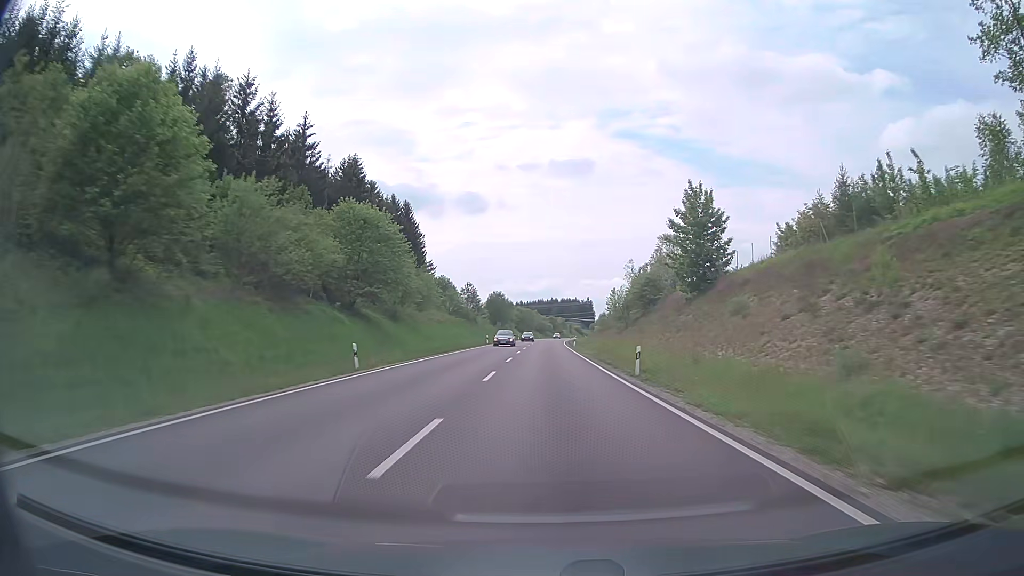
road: primary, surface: asphalt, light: Day
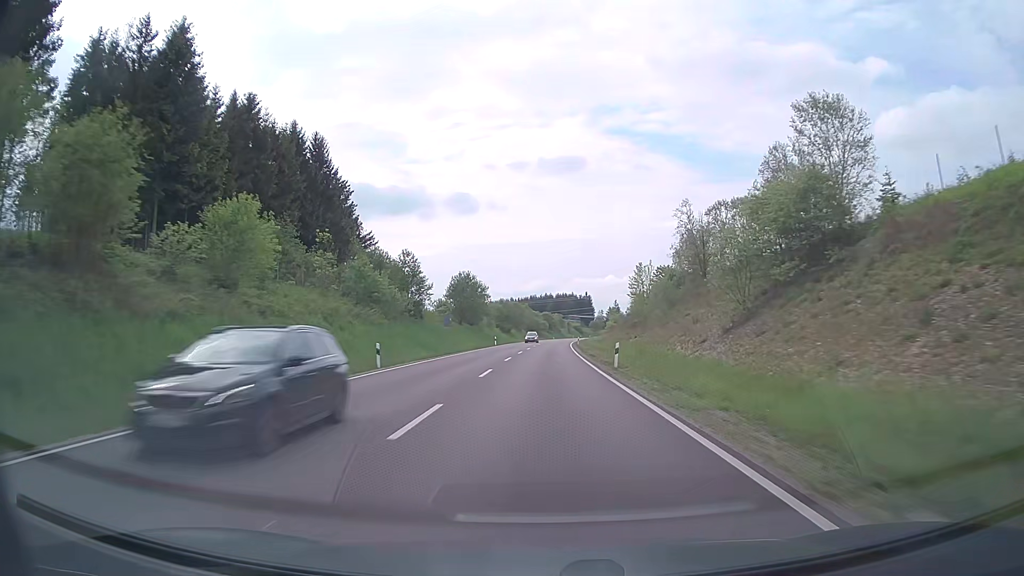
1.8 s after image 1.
(+0.2, +46.1) m; +1°
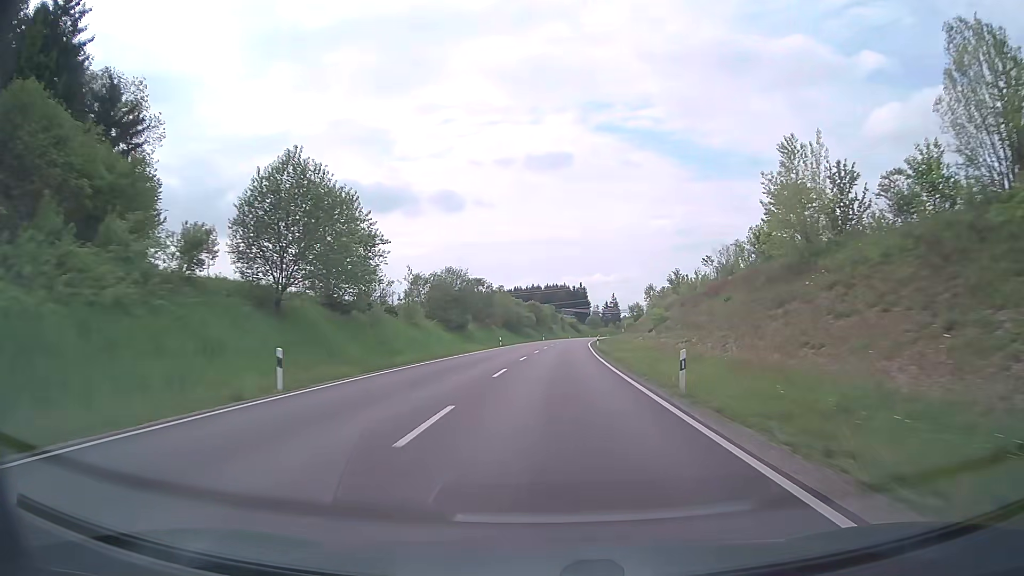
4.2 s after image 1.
(+0.4, +61.0) m; +1°
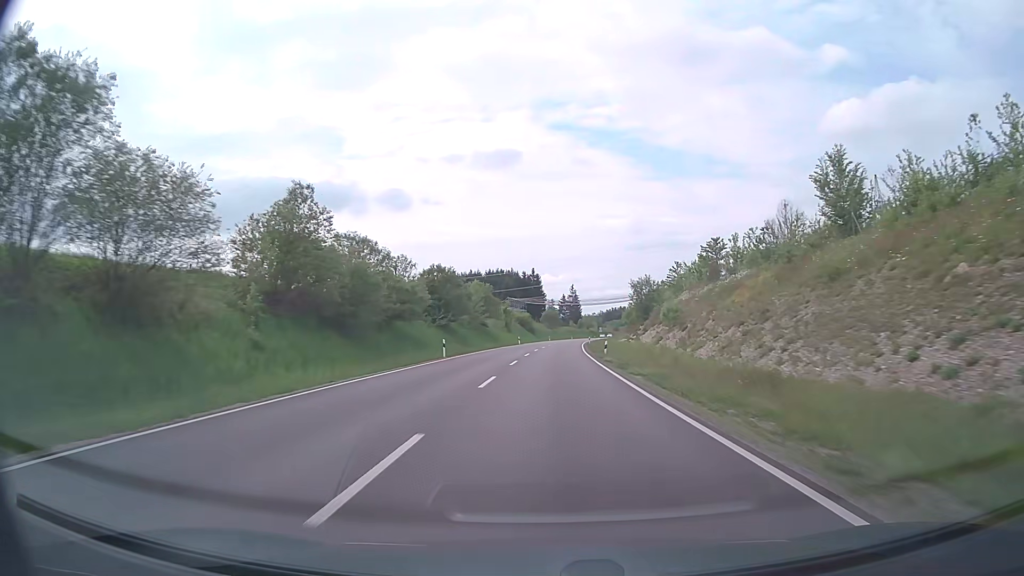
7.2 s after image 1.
(+2.7, +75.4) m; +4°
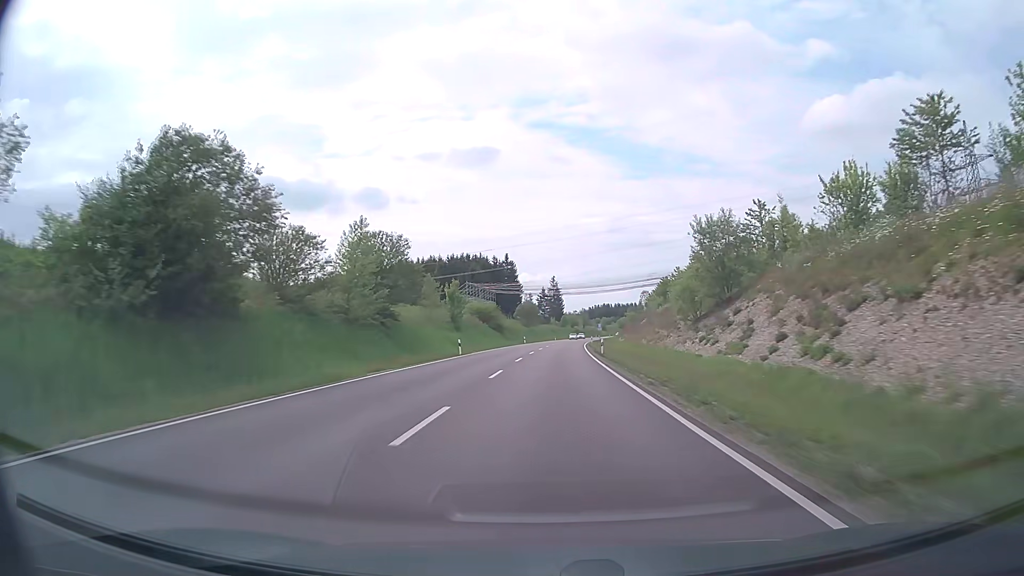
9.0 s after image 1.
(+0.8, +45.0) m; +2°
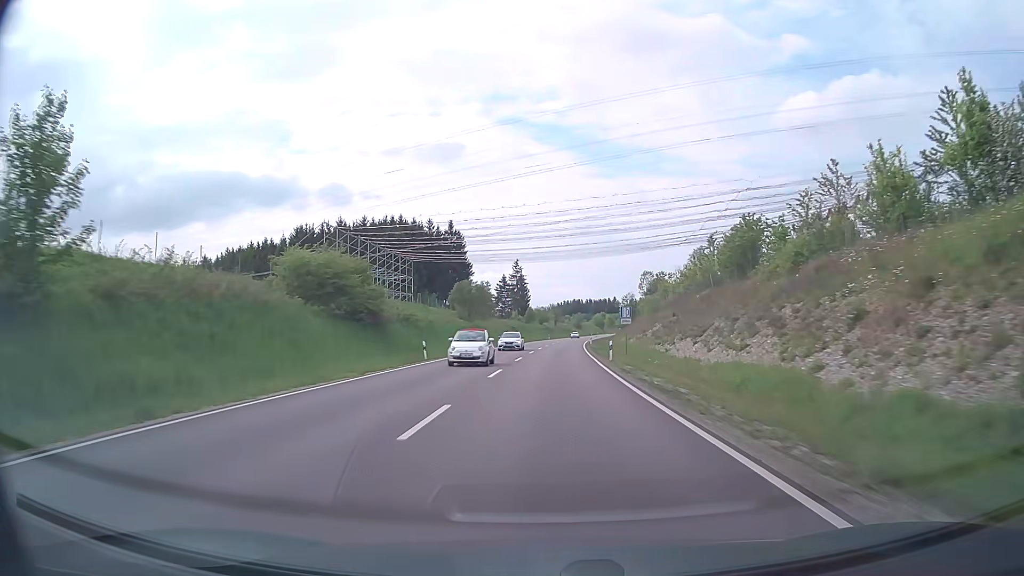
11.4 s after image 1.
(+1.5, +59.9) m; +3°
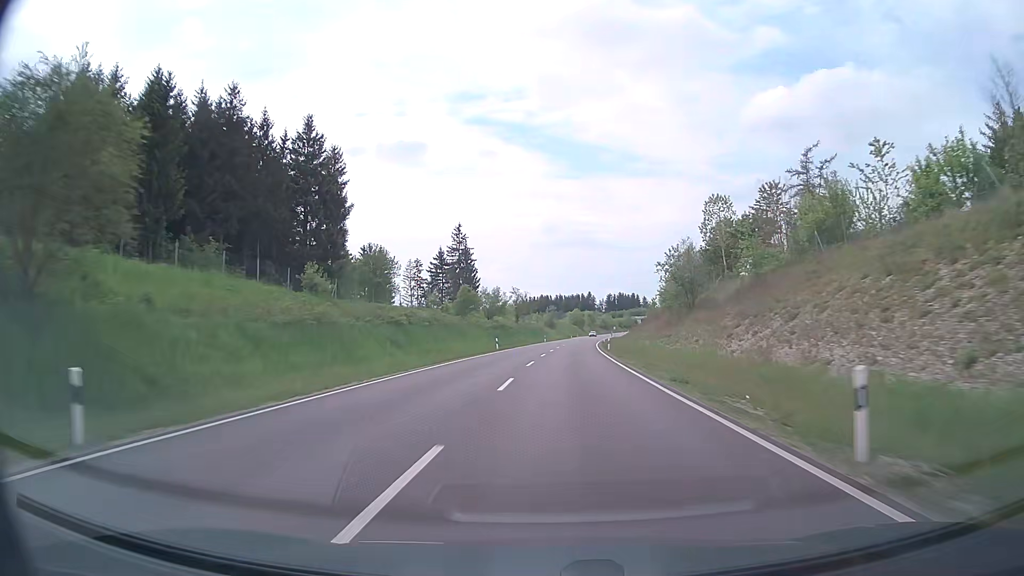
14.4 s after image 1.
(+2.1, +77.1) m; +3°
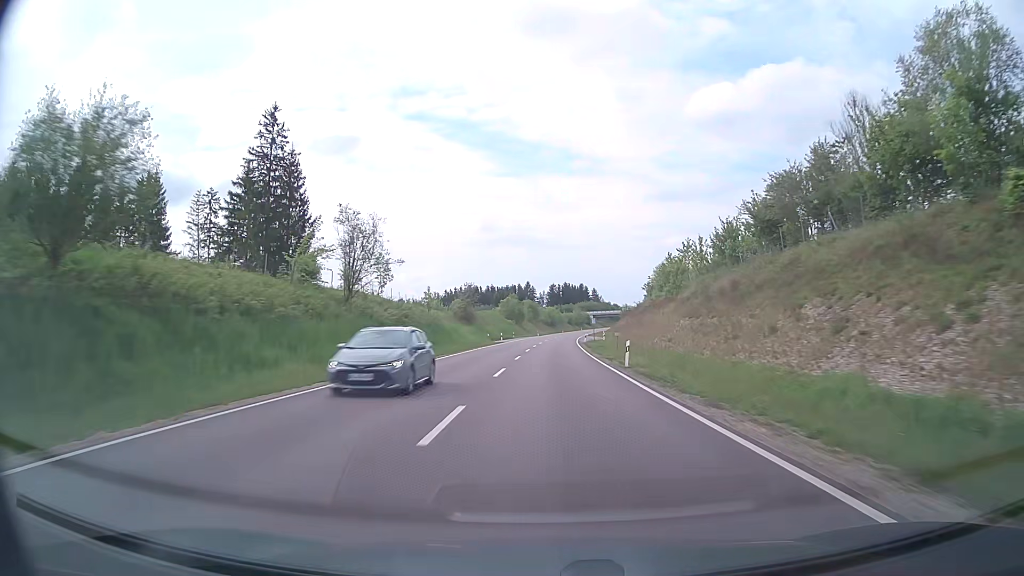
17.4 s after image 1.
(+3.6, +80.2) m; +5°
(0, +10) (0, +20) (0, +30) (+1, +40) (+1, +50) (+1, +60) (+2, +70) (+2, +80) (+3, +90) (+3, +100) m
